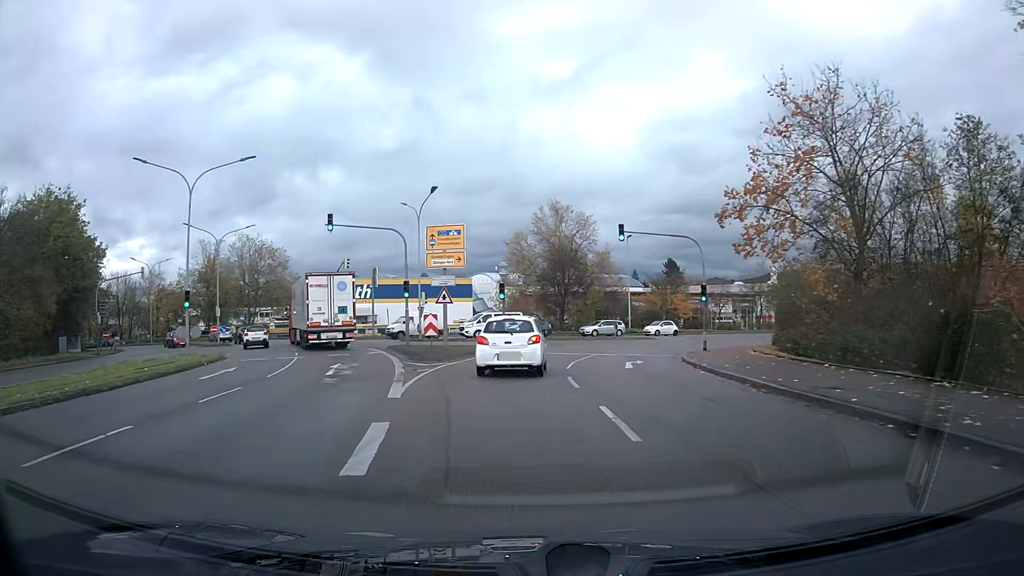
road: primary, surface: asphalt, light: Day
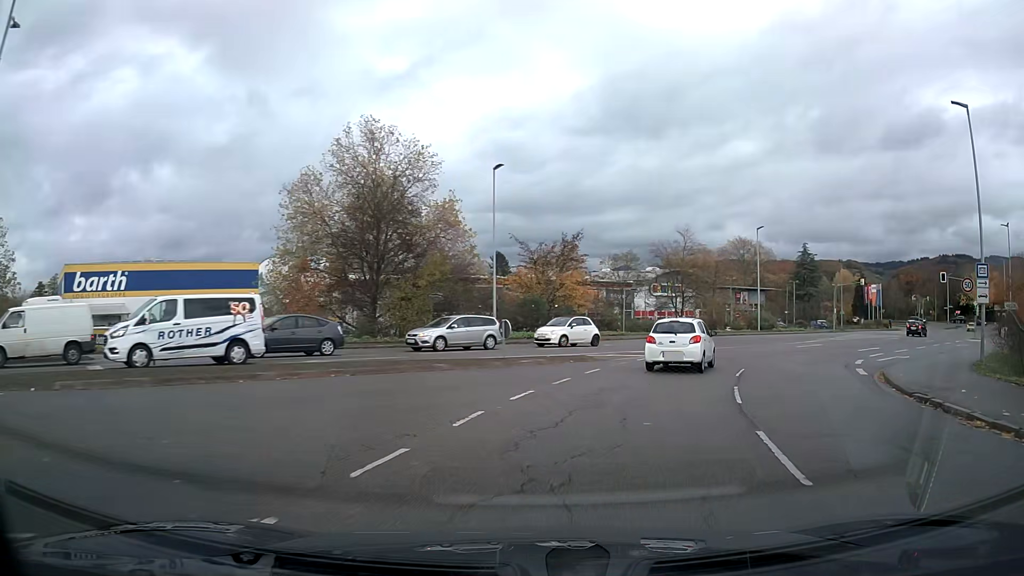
(+2.9, +32.0) m; +18°
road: tertiary_link
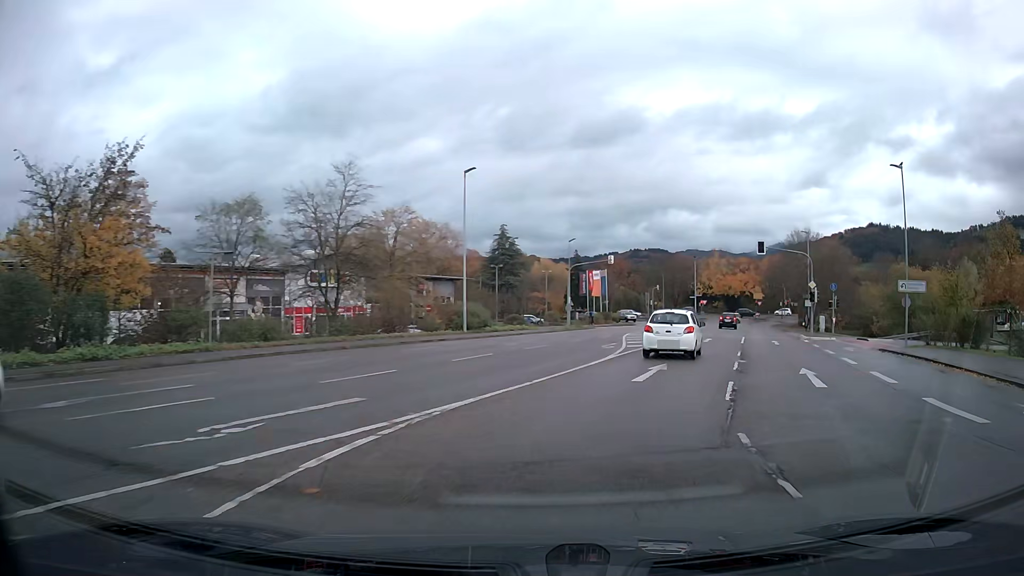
(+5.9, +24.4) m; +28°
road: tertiary
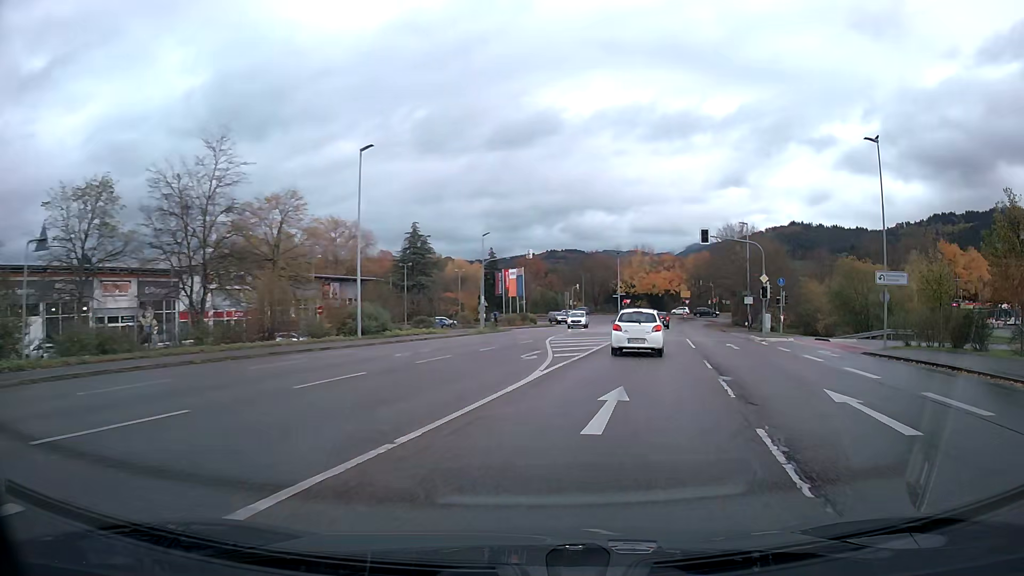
(+0.4, +6.3) m; +7°
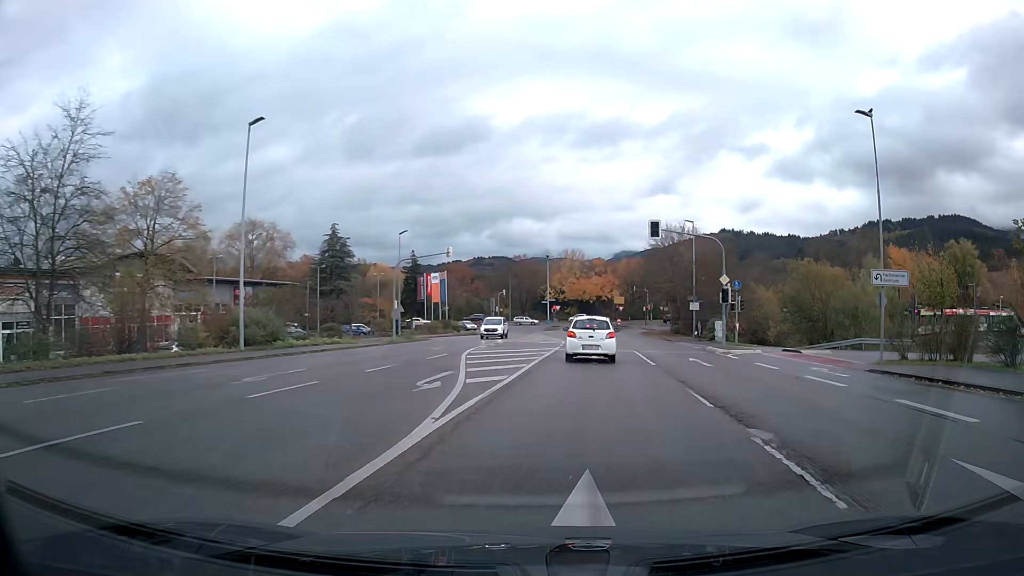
(+0.3, +6.3) m; +5°
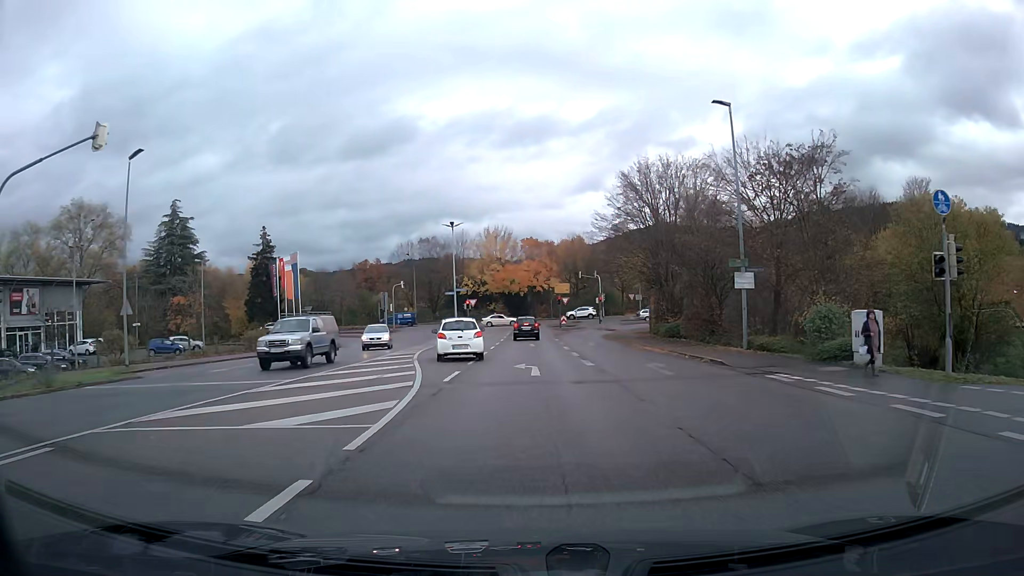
(+2.4, +32.0) m; +4°
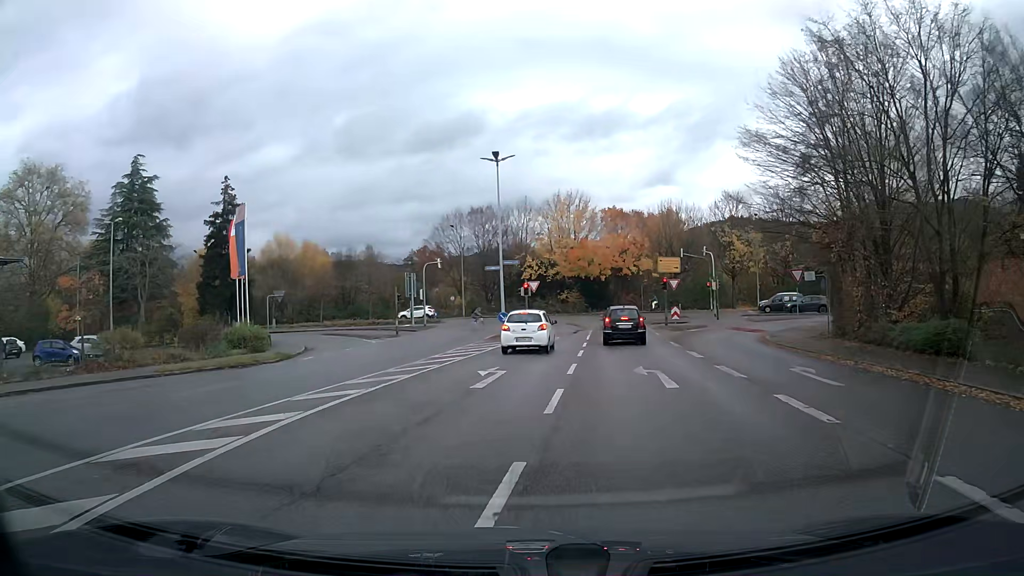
(-1.1, +23.5) m; -6°
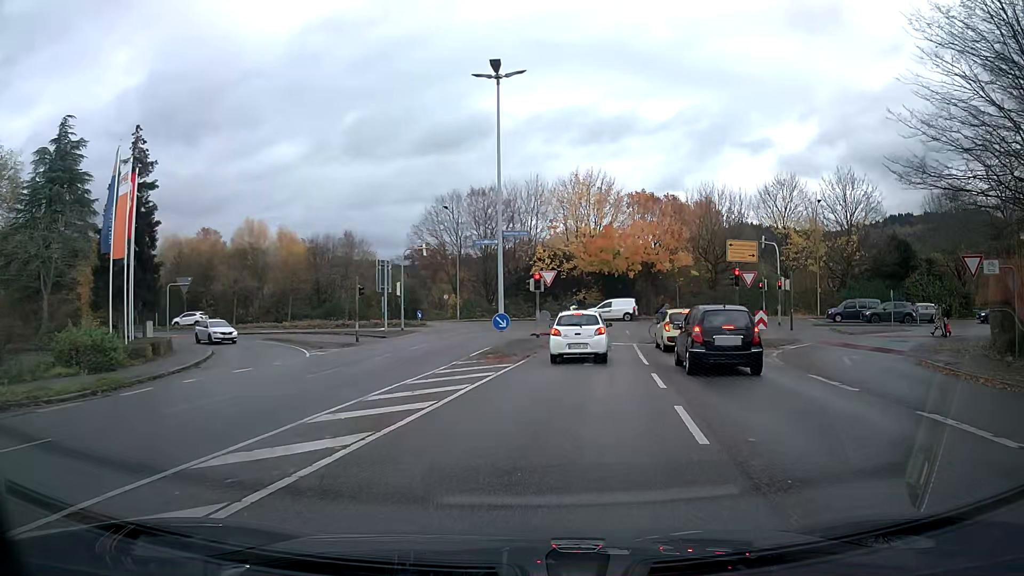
(-0.1, +13.8) m; +1°
(0, +10) (+1, +20) (+2, +30) (+2, +40) (-2, +49) (-11, +54) (-21, +55) (-31, +56) (-41, +55) (-51, +55) m
